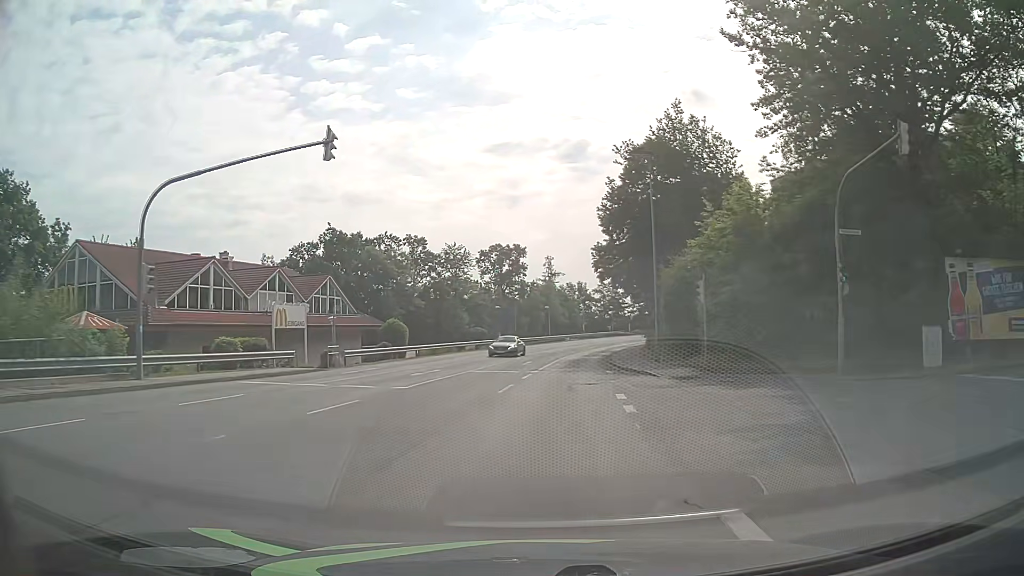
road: tertiary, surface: asphalt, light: Day
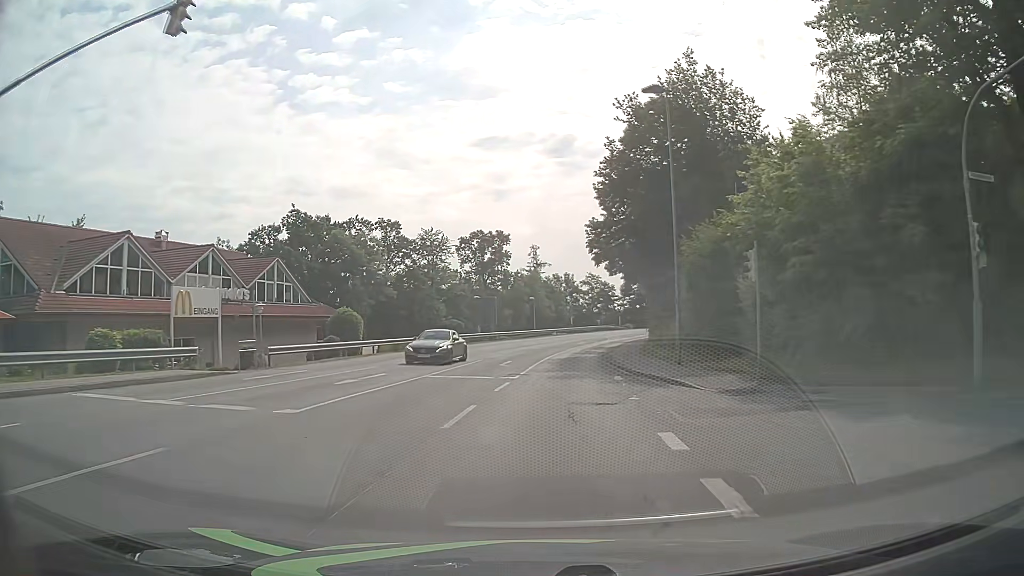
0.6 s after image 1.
(+0.1, +7.8) m; +2°
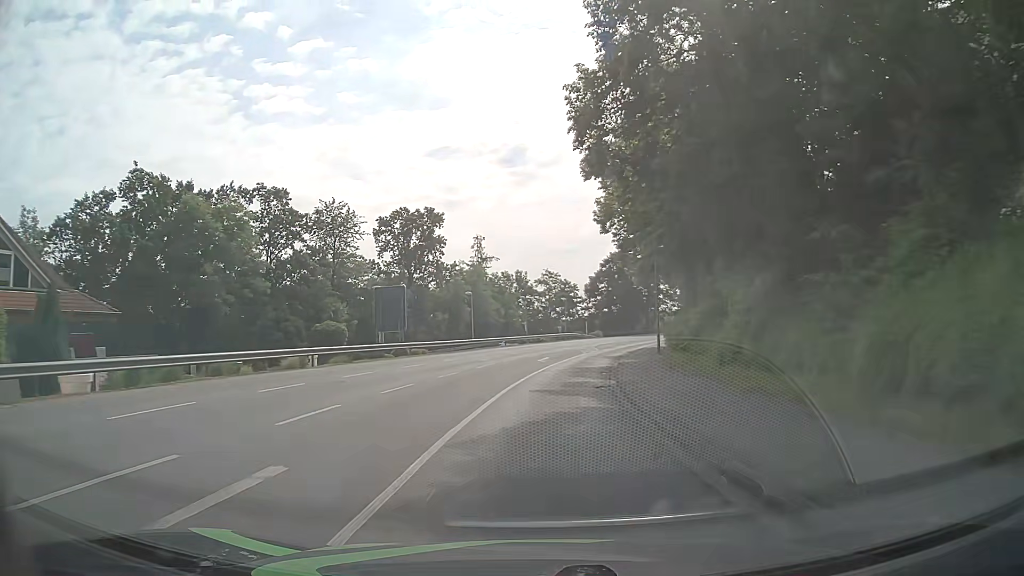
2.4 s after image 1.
(+0.7, +24.0) m; +4°
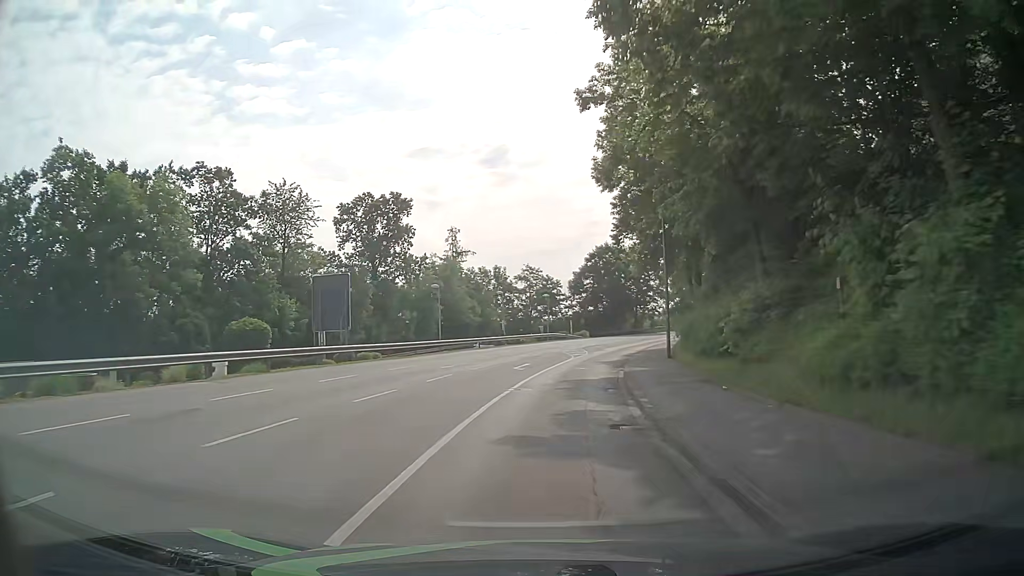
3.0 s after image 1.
(+0.1, +8.1) m; +2°
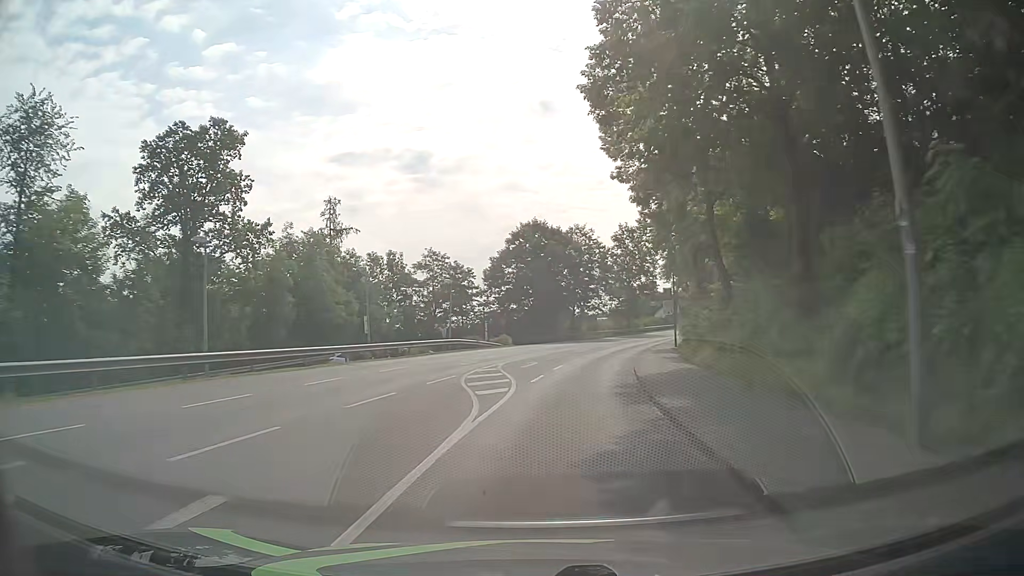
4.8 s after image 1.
(+1.1, +24.6) m; +5°
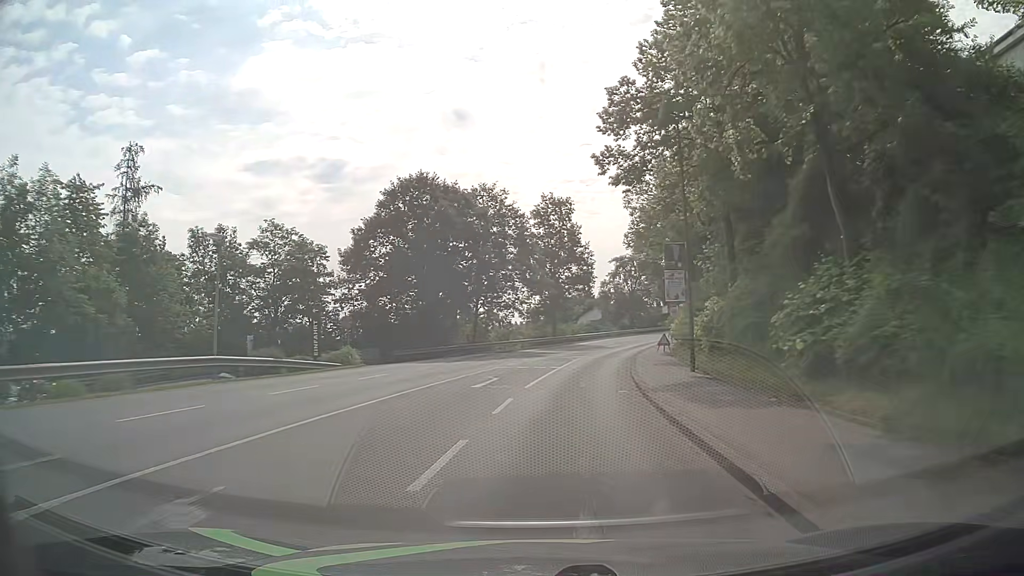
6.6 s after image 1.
(+2.0, +25.0) m; +9°
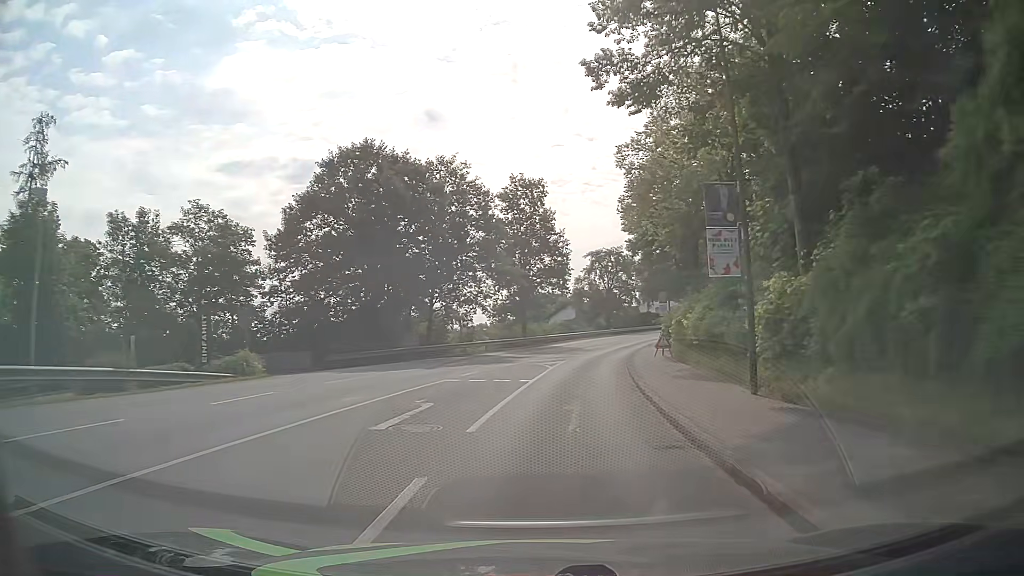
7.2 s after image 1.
(+0.1, +8.4) m; +2°
